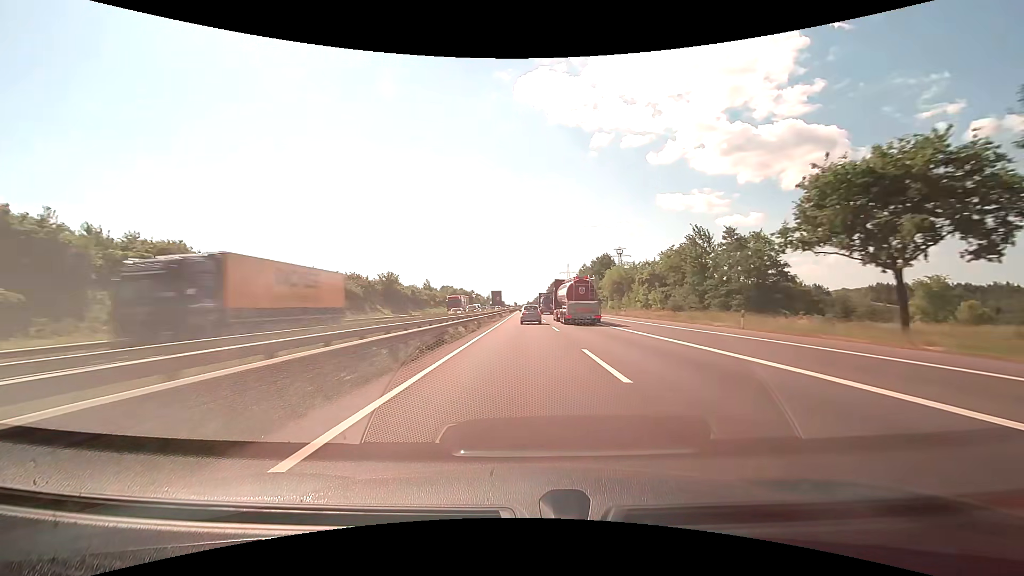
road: motorway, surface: asphalt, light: Day
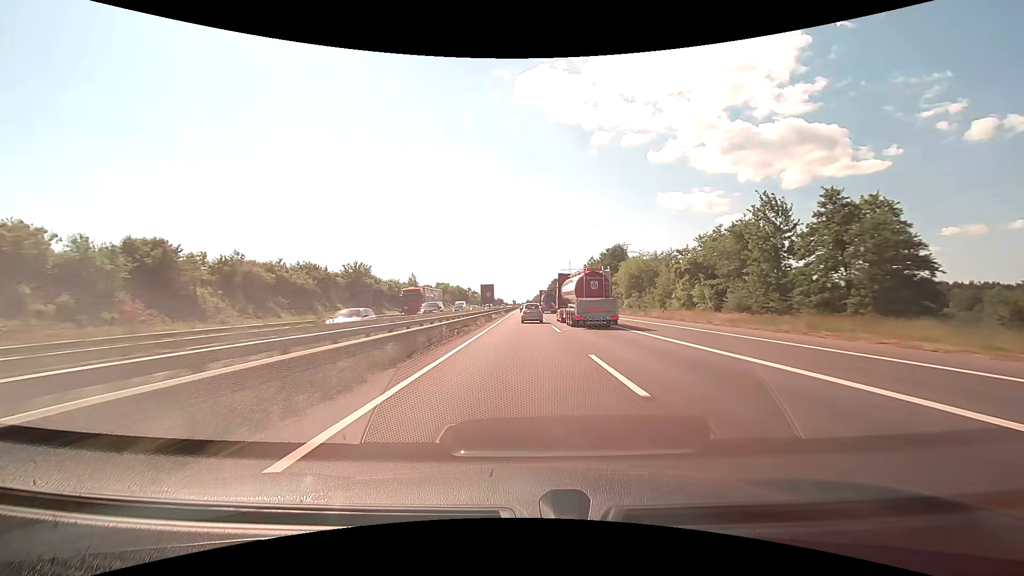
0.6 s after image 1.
(0.0, +19.6) m; 0°
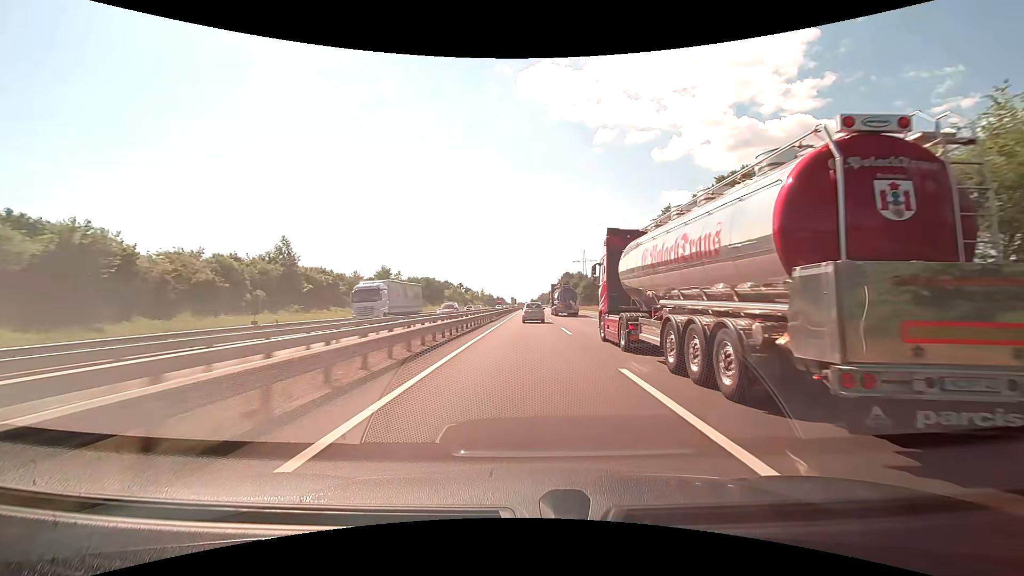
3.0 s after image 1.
(-0.2, +74.6) m; 0°
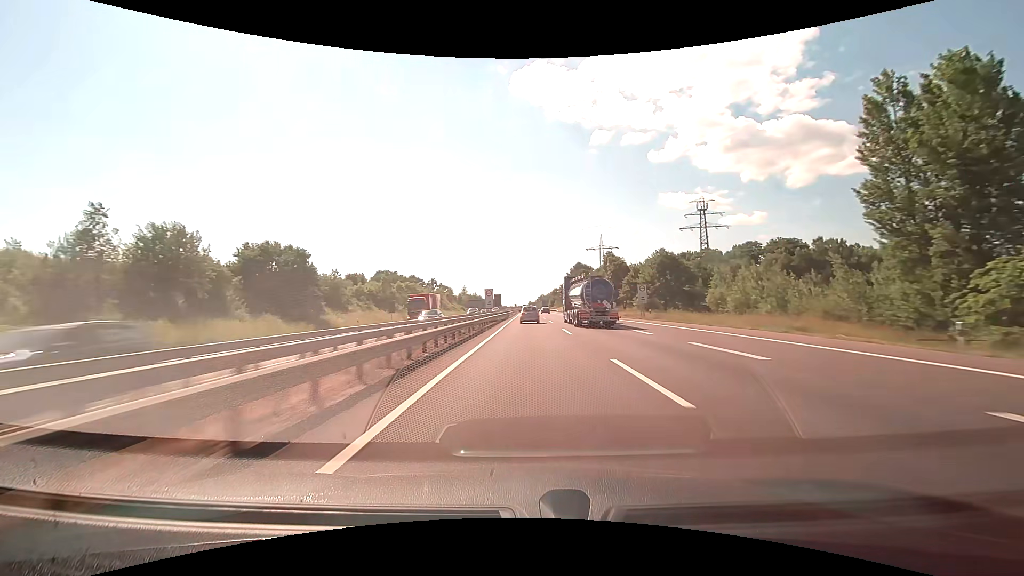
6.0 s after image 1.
(+0.3, +87.2) m; 0°
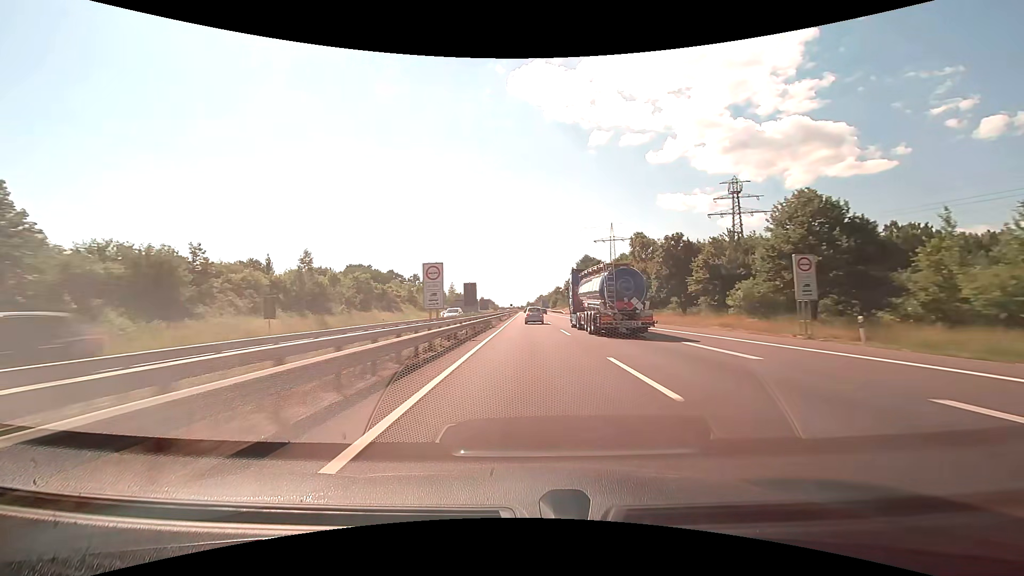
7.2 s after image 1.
(0.0, +35.4) m; 0°
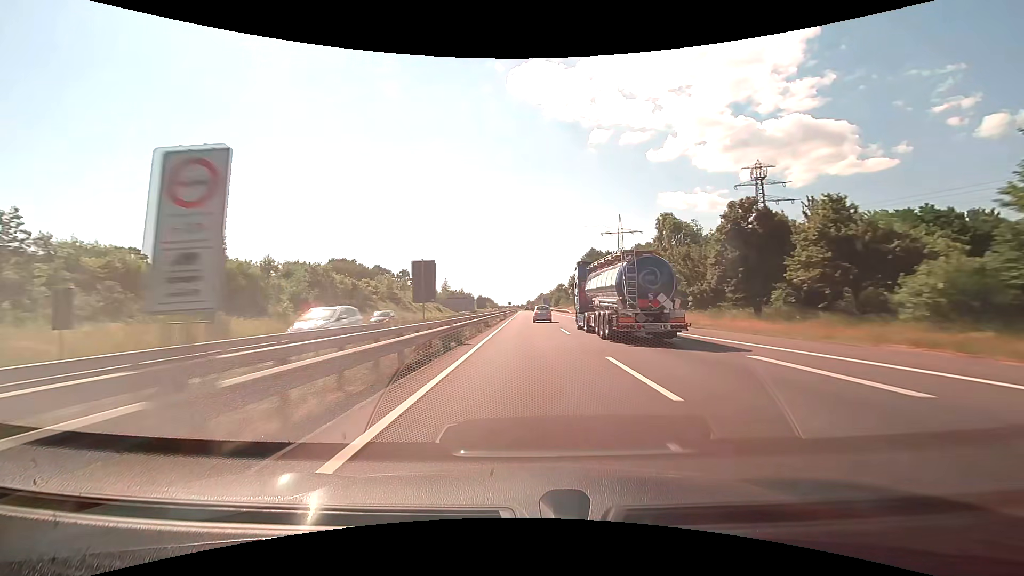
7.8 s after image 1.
(0.0, +17.9) m; 0°
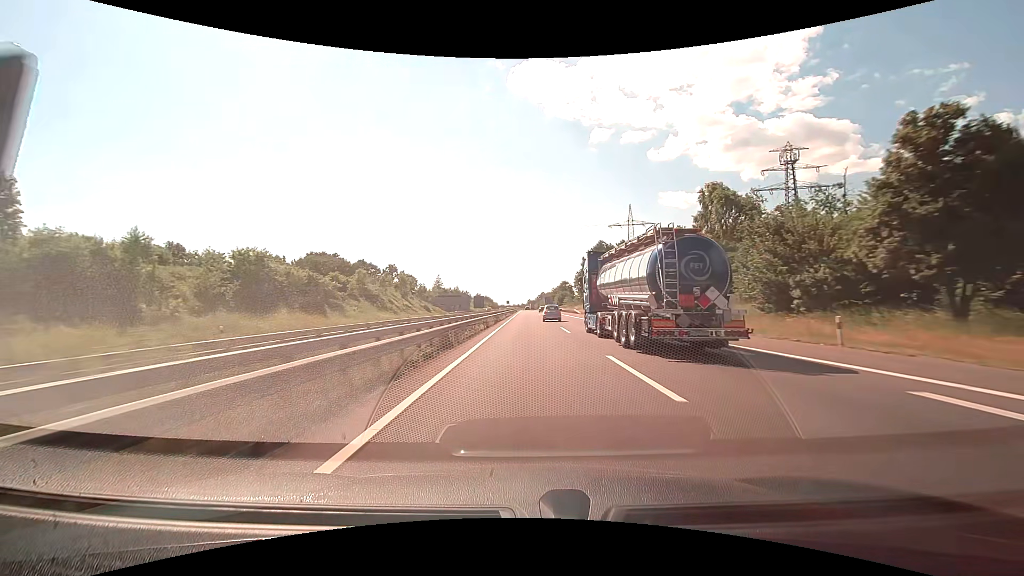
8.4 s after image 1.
(0.0, +18.0) m; 0°
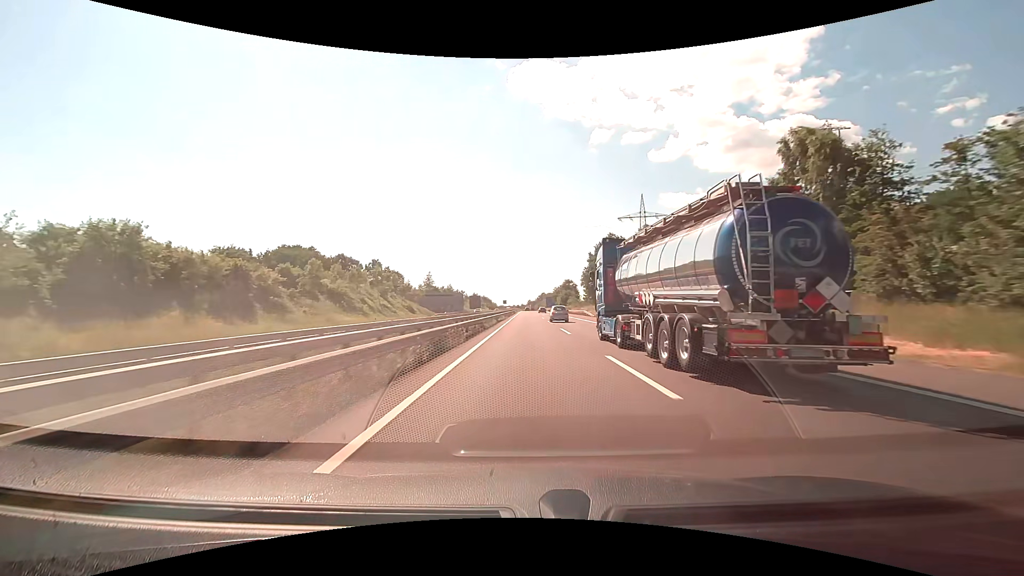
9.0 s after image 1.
(0.0, +18.0) m; 0°
(0, +10) (0, +20) (0, +30) (0, +40) (0, +50) (0, +60) (0, +70) (0, +80) (0, +90) (0, +100) m
